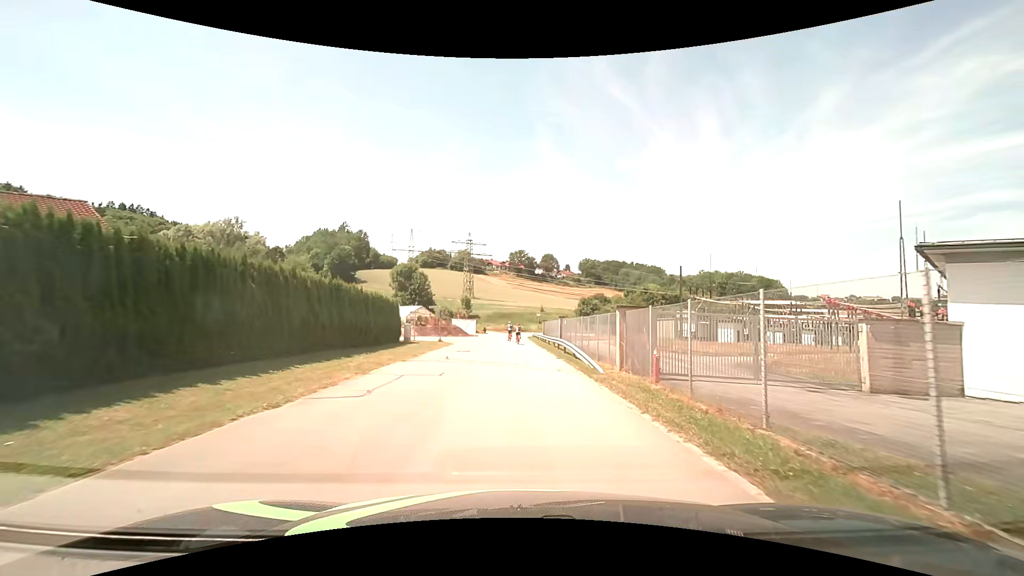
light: Day
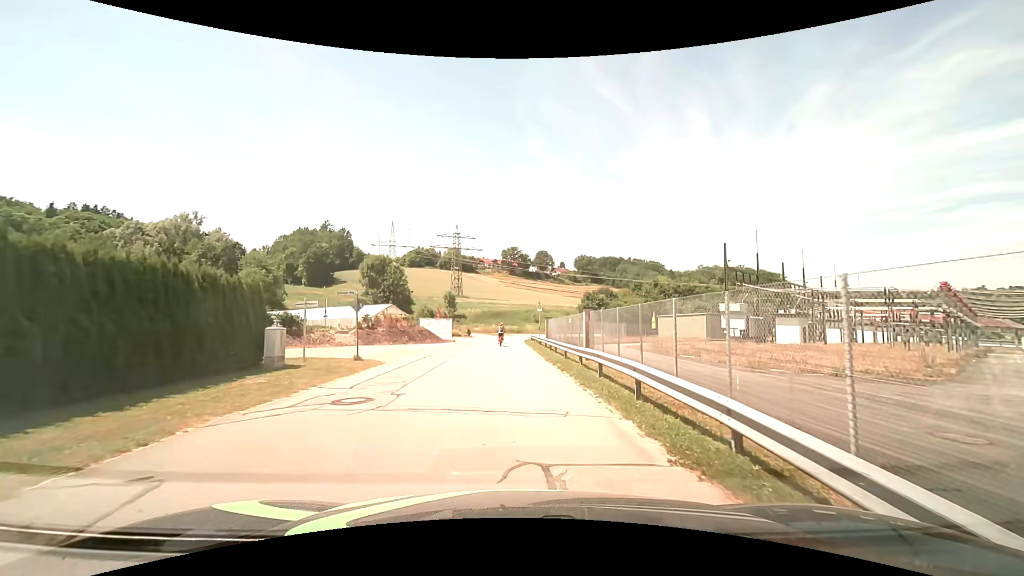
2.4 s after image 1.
(+0.1, +16.9) m; +1°
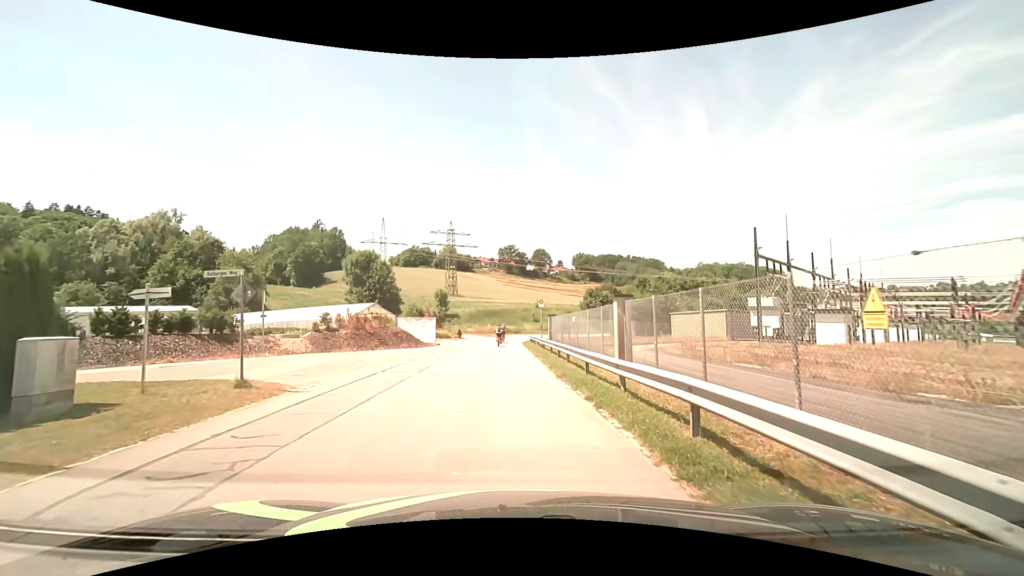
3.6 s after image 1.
(0.0, +7.3) m; +1°
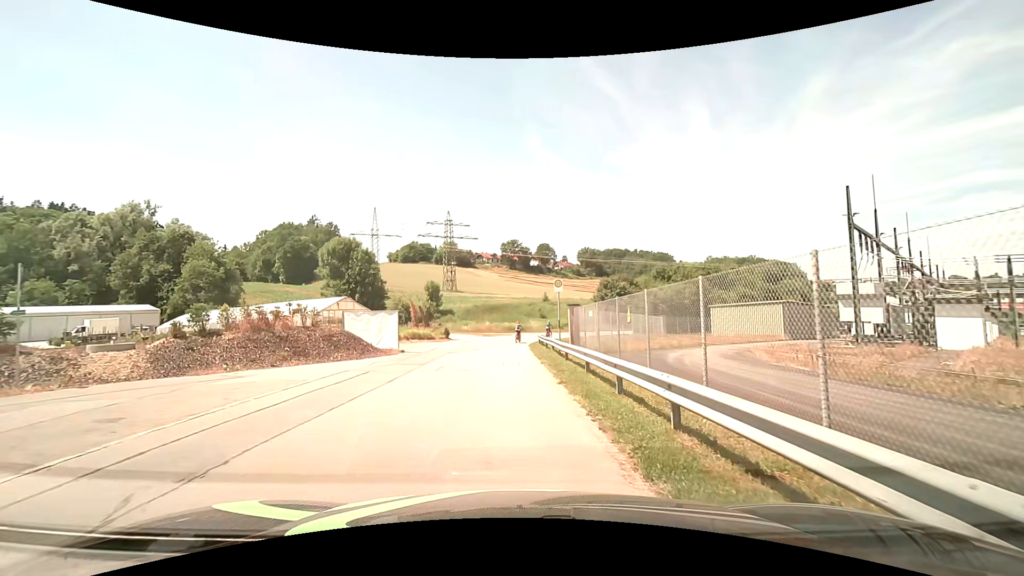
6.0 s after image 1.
(-0.1, +11.9) m; -1°
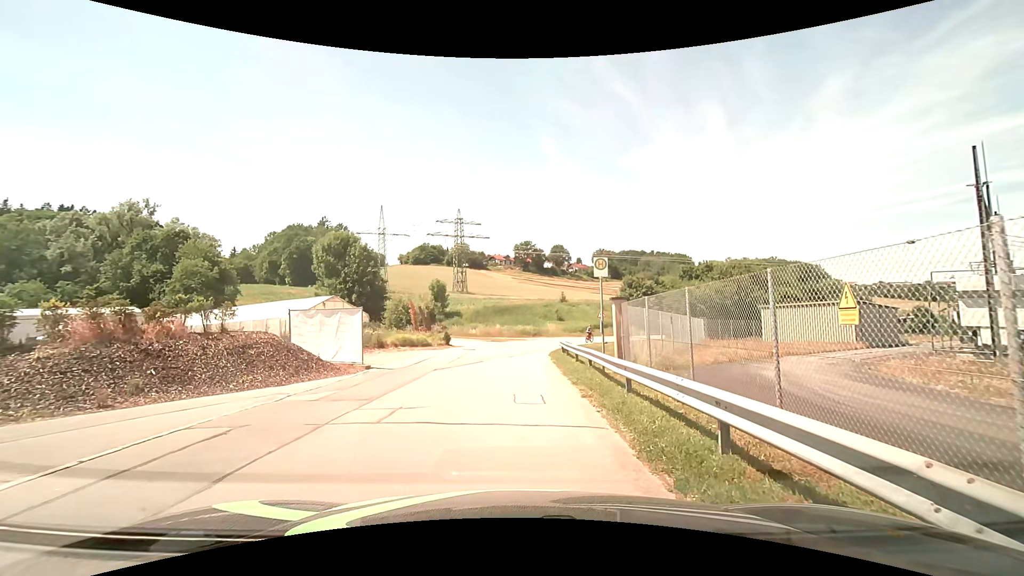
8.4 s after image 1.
(-0.1, +7.5) m; -2°
